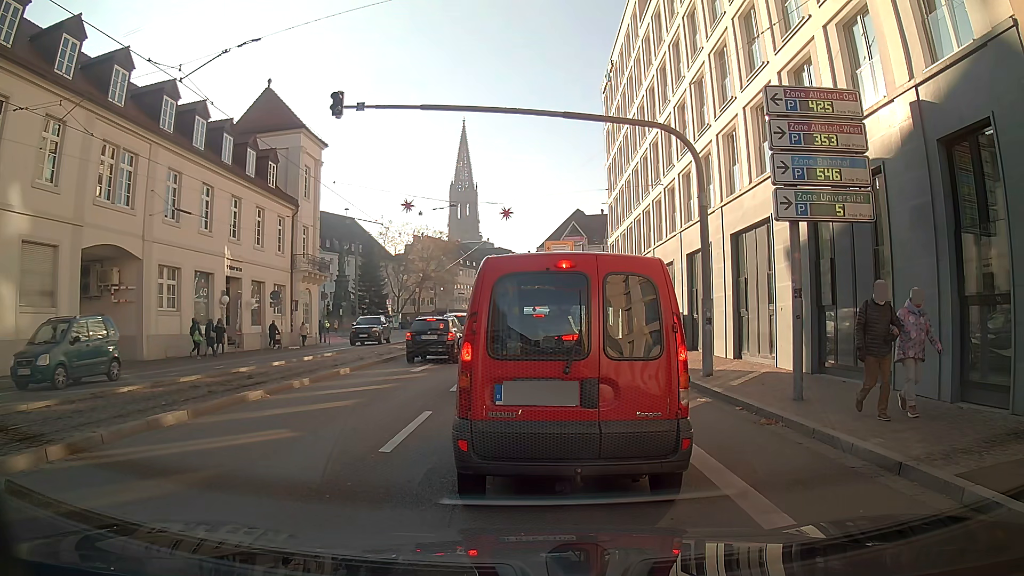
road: primary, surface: asphalt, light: Day
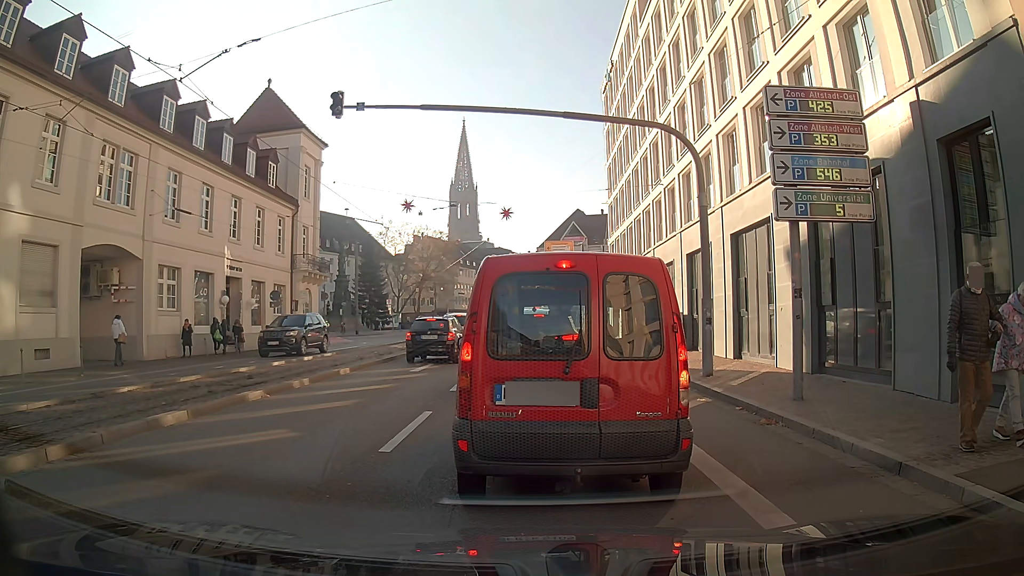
(0.0, 0.0) m; 0°
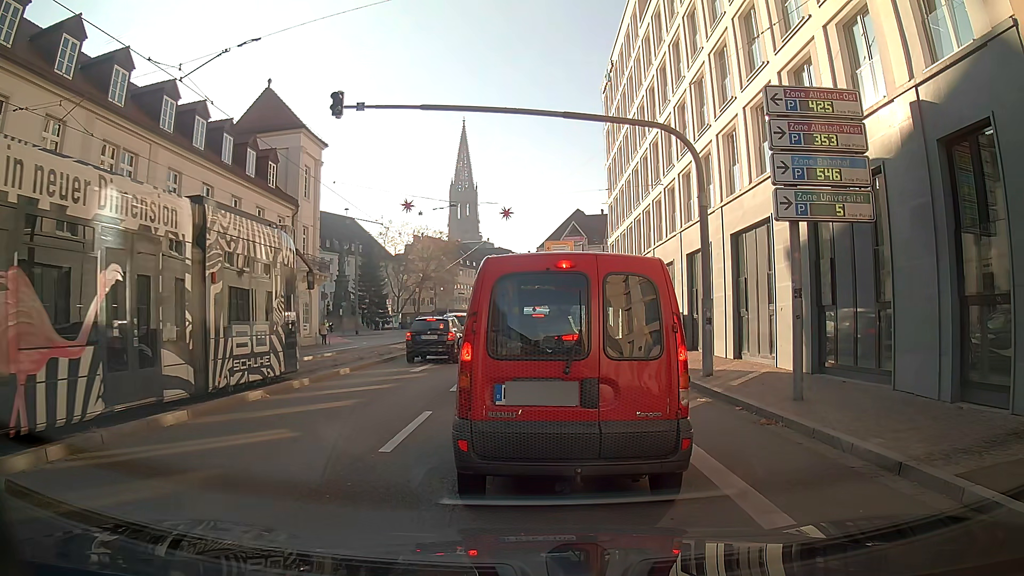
(0.0, 0.0) m; 0°
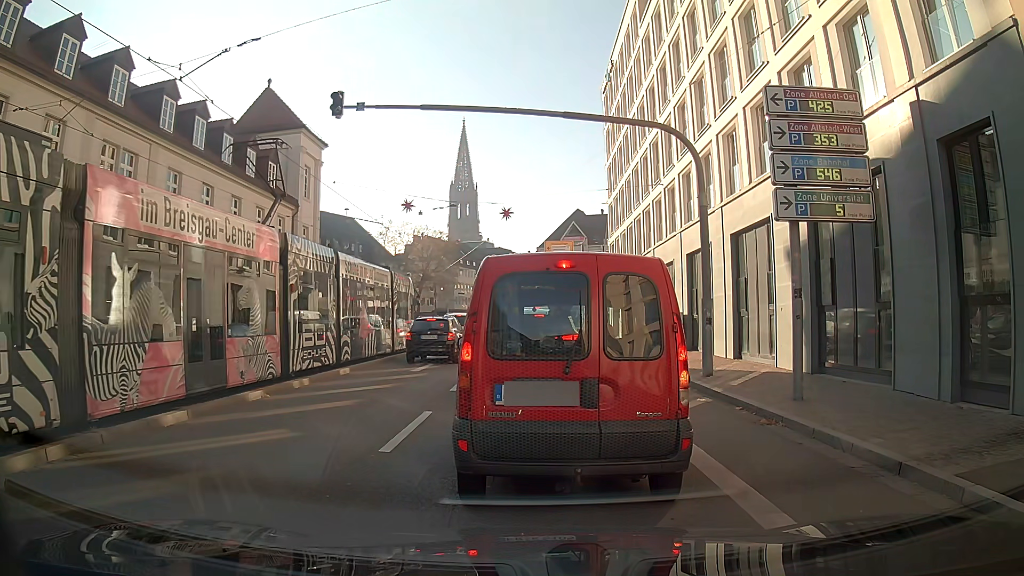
(0.0, 0.0) m; 0°
